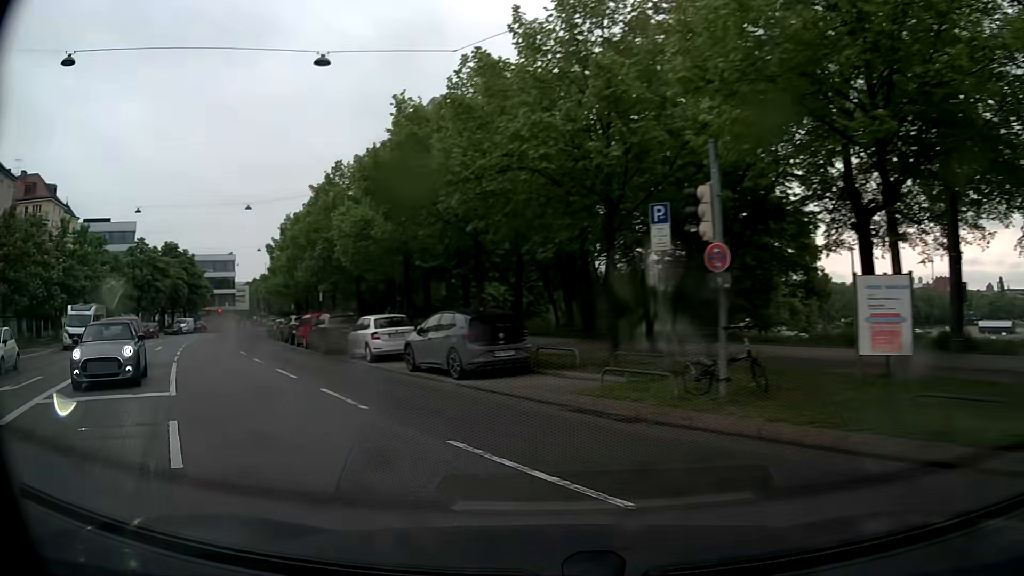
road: secondary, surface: asphalt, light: Day
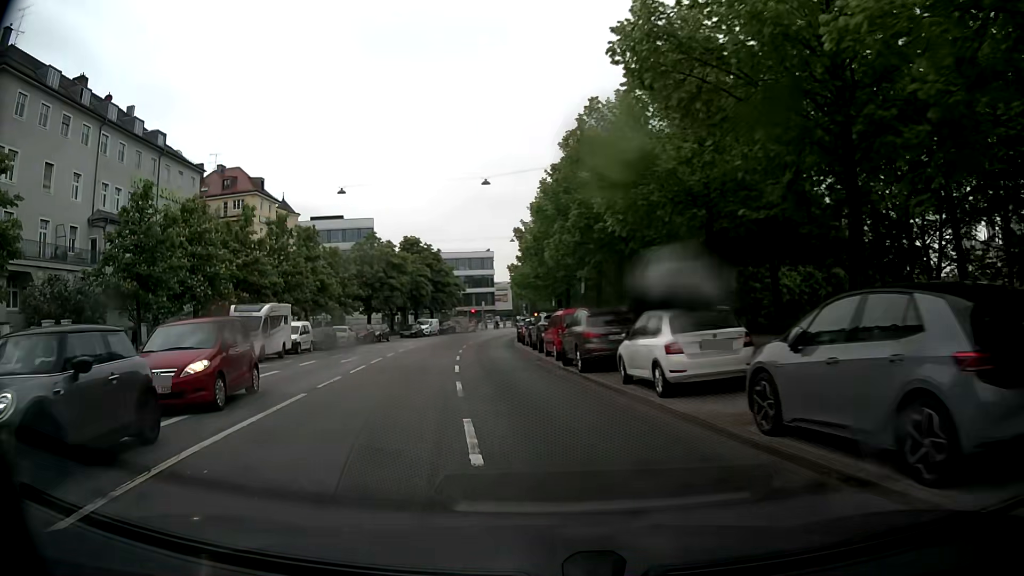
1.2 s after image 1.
(-2.1, +10.1) m; -22°
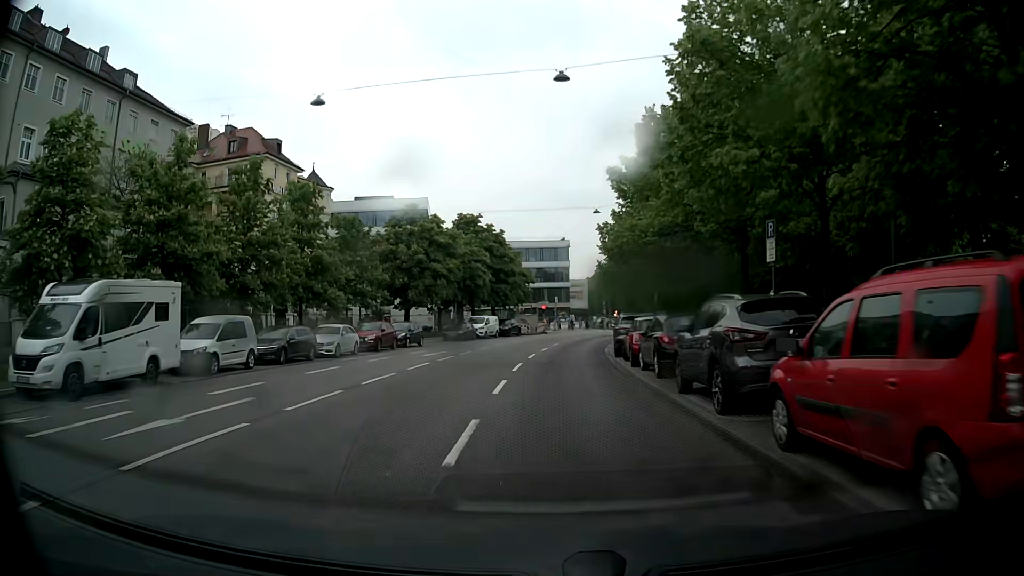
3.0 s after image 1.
(-1.6, +18.6) m; -7°
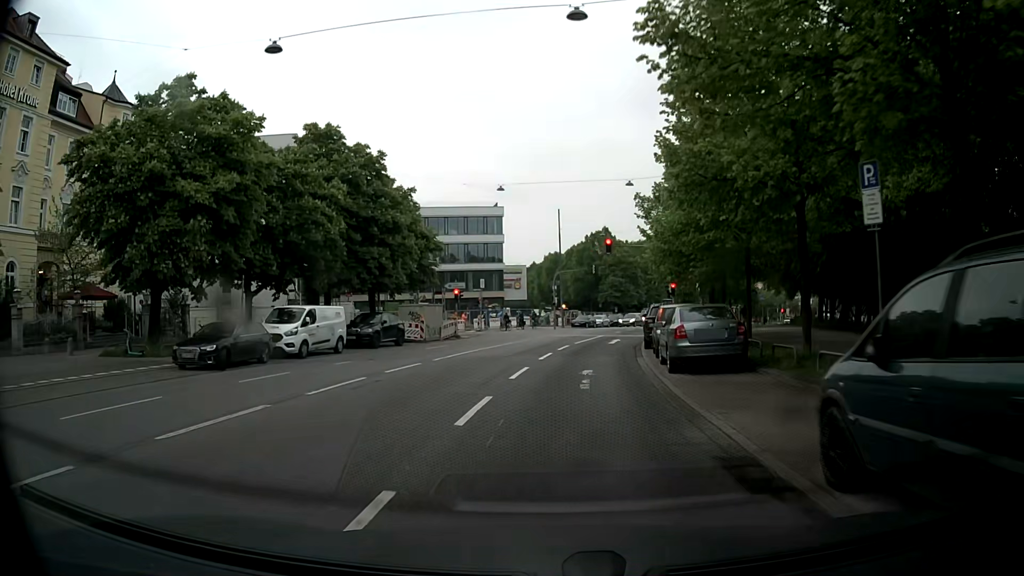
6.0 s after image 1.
(+1.3, +34.3) m; +6°
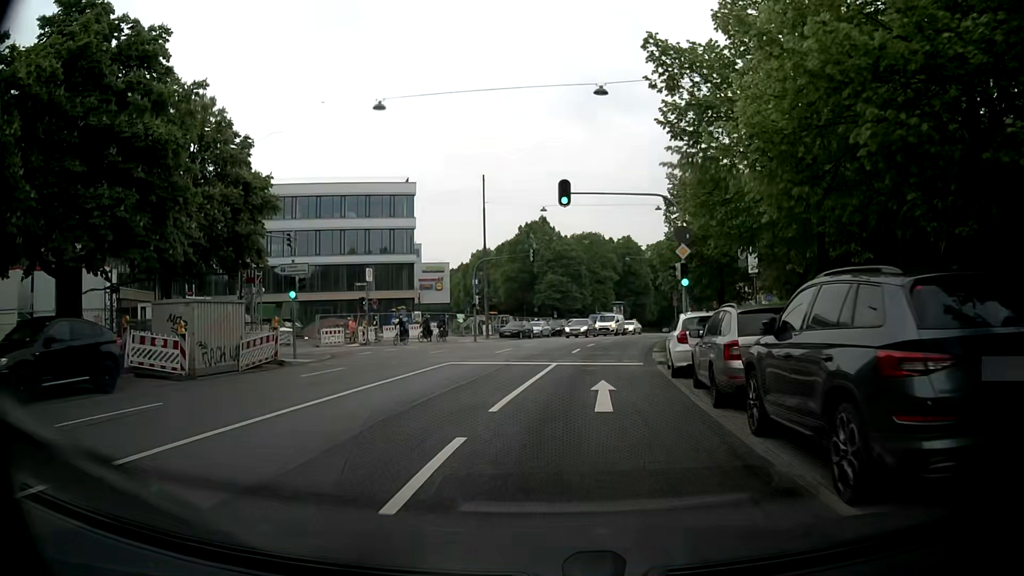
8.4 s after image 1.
(+0.9, +20.5) m; +5°
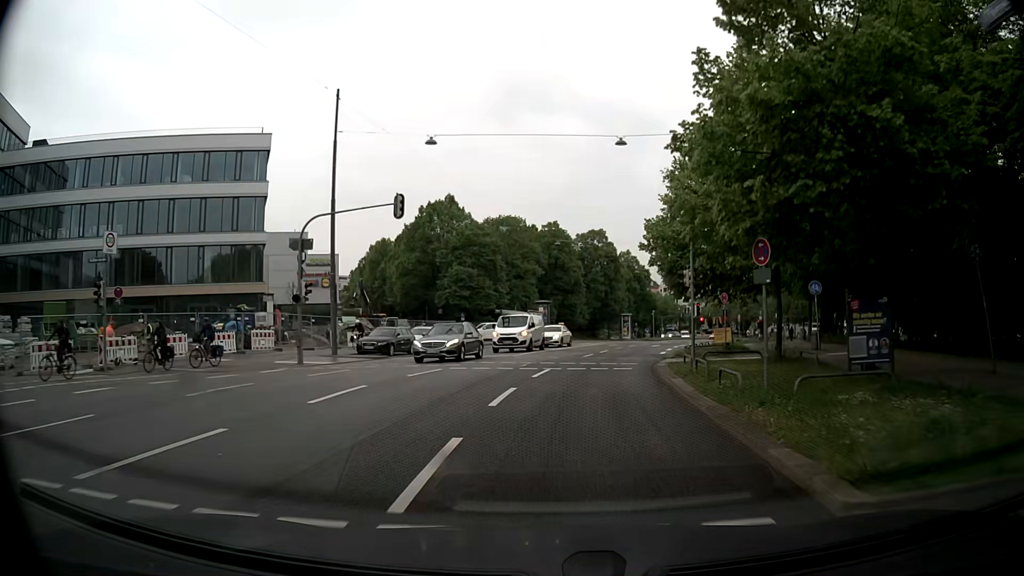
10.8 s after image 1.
(+1.5, +22.3) m; +7°
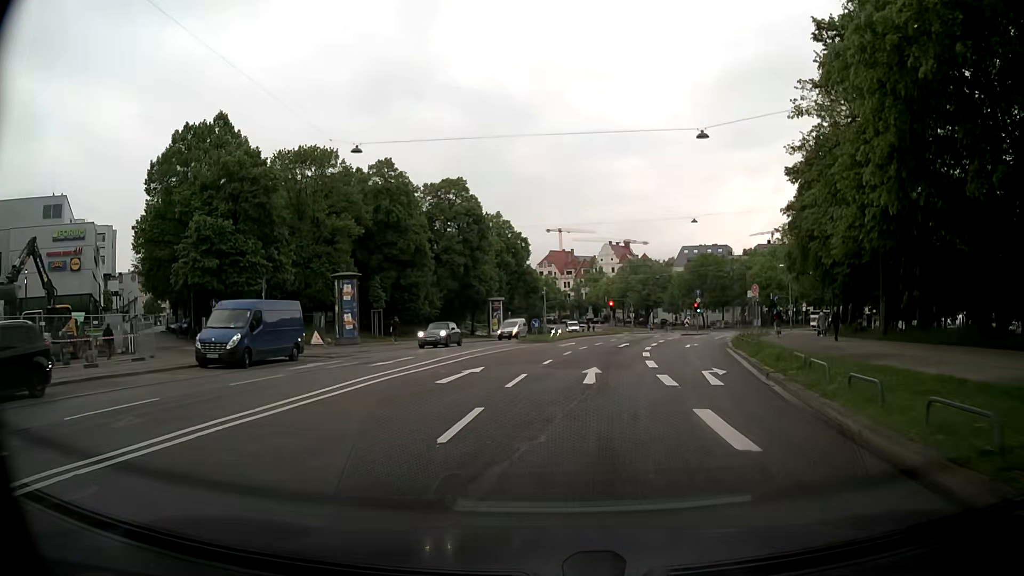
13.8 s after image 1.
(+3.6, +34.3) m; +11°
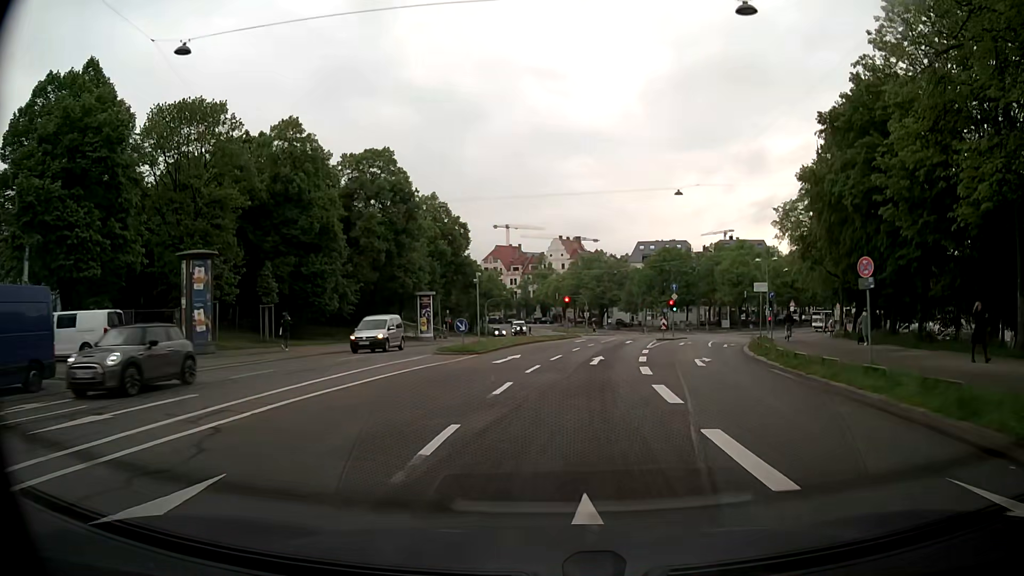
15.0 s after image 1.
(+0.4, +13.5) m; +4°
(0, +10) (+1, +20) (+2, +30) (+4, +40) (+6, +50) (+8, +59) (+10, +69) (+12, +79) (+14, +89) (+14, +99) m
